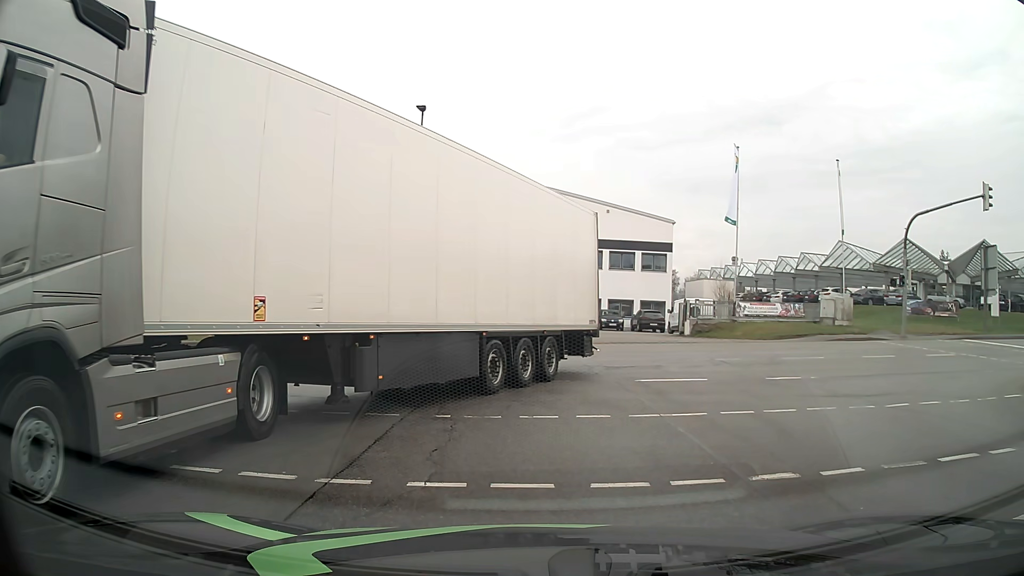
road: secondary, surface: asphalt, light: Day
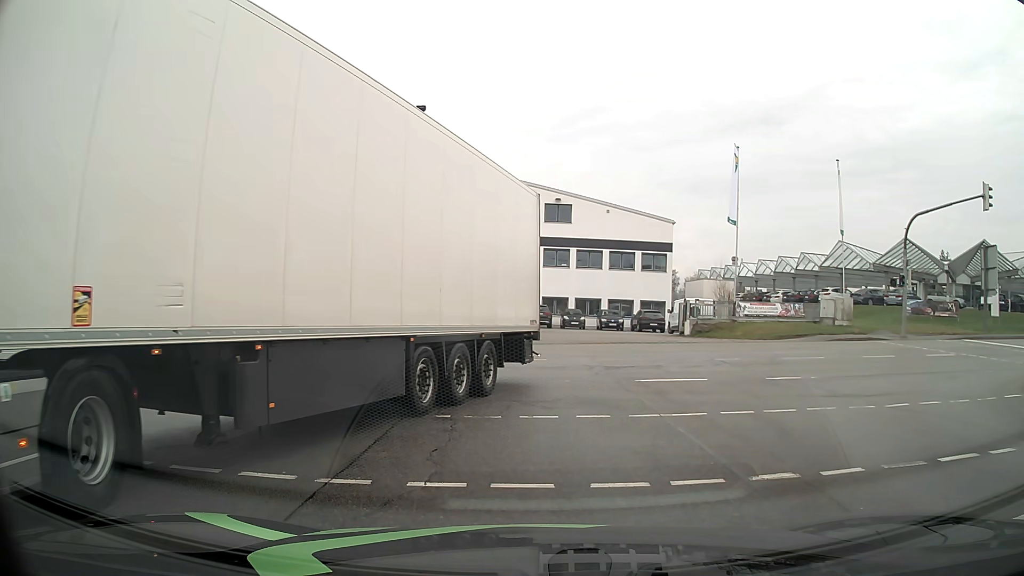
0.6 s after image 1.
(0.0, 0.0) m; 0°
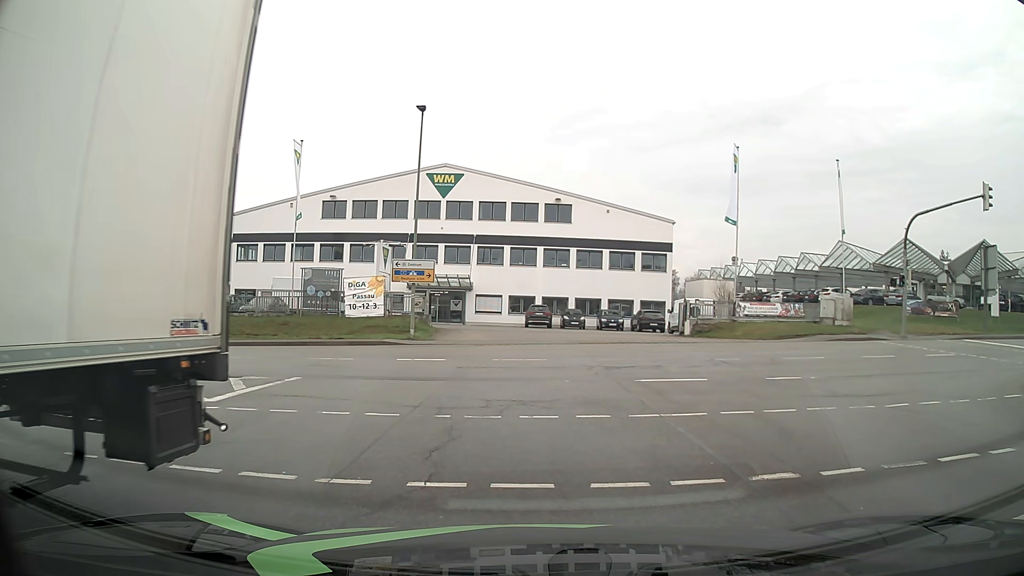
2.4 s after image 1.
(0.0, 0.0) m; 0°
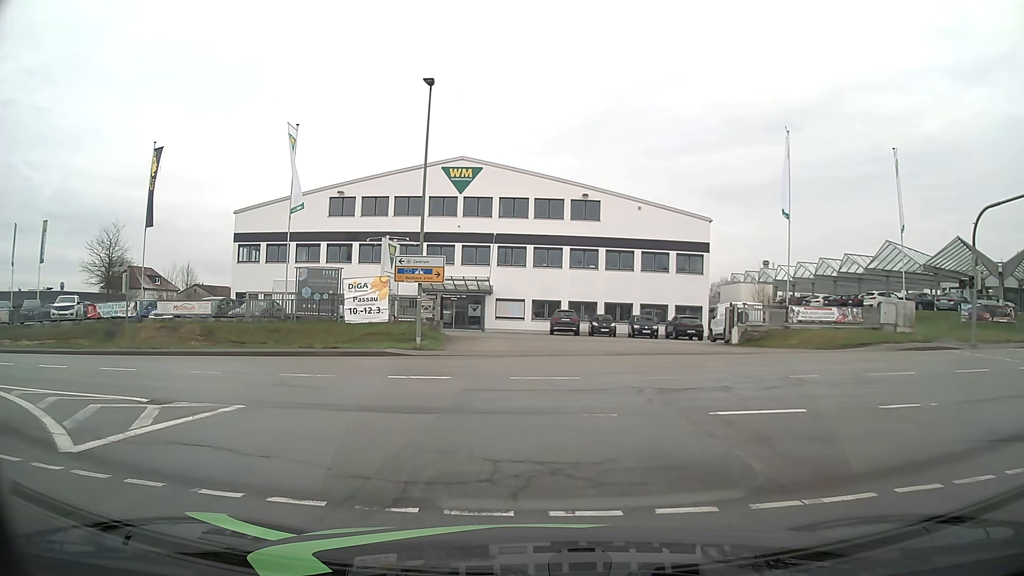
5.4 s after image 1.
(-0.1, +4.8) m; -2°
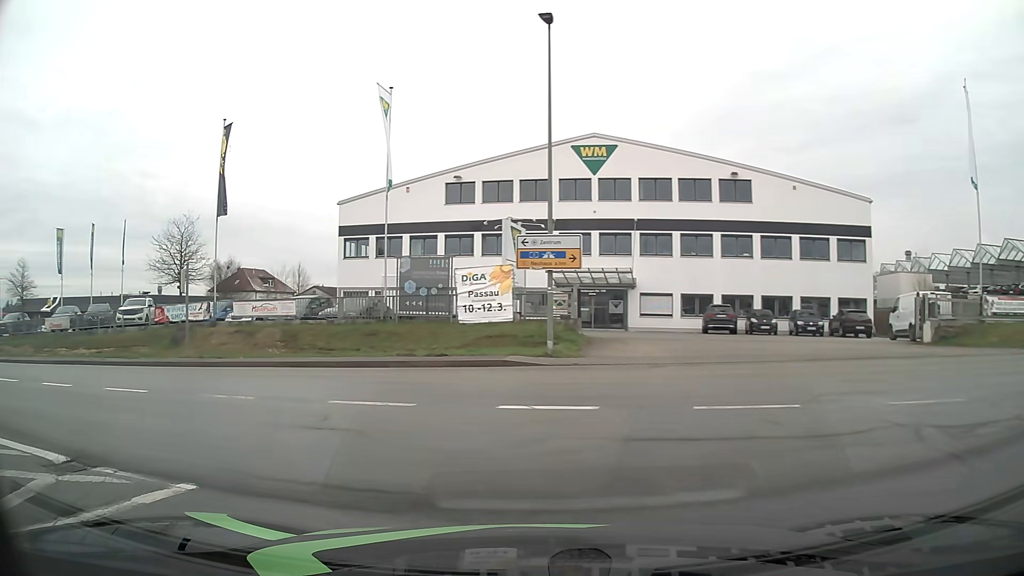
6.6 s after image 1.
(-0.5, +6.0) m; -11°
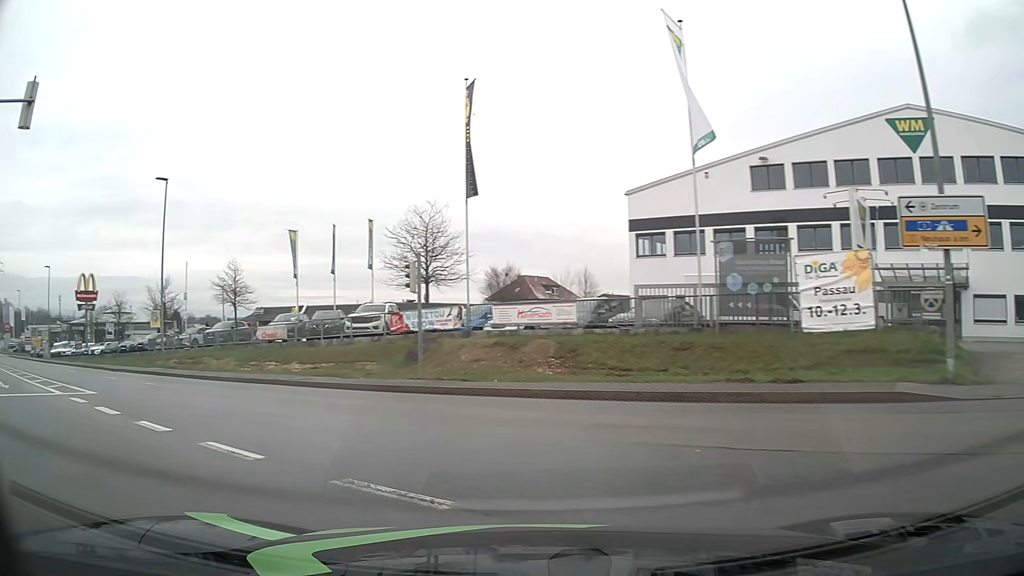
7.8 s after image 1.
(-1.5, +7.0) m; -25°
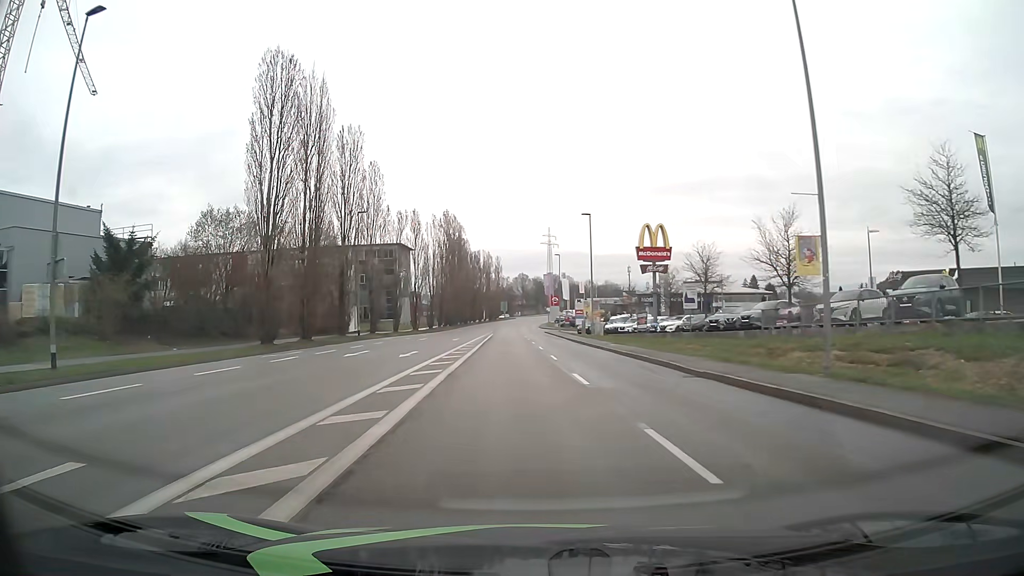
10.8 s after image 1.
(-12.1, +19.1) m; -50°
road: tertiary
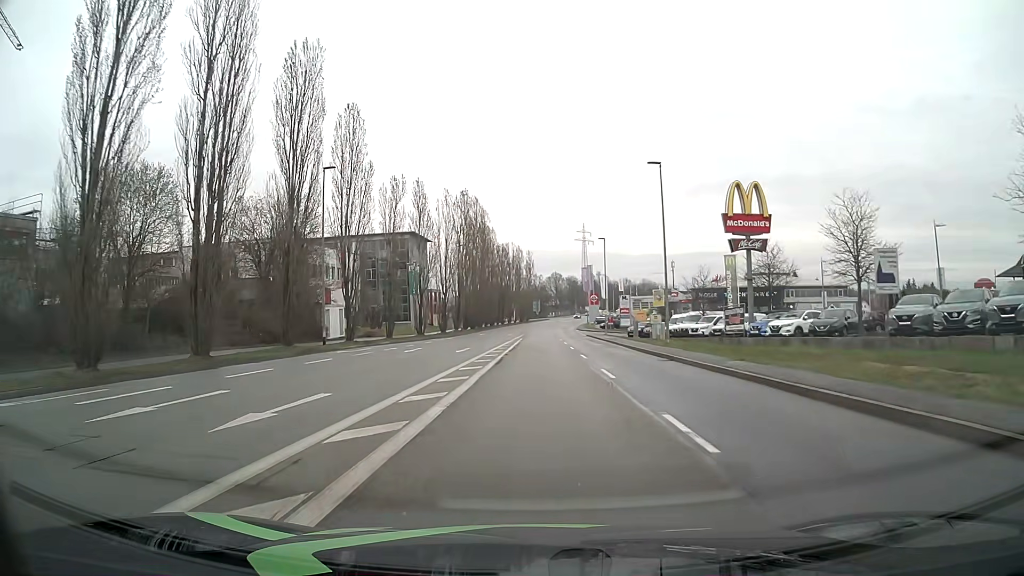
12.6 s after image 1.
(-0.7, +18.4) m; -3°
(0, +10) (0, +20) (0, +30) (0, +40) (0, +50) (0, +60) (+1, +70) (+1, +80) (+1, +90) (+1, +100) m
